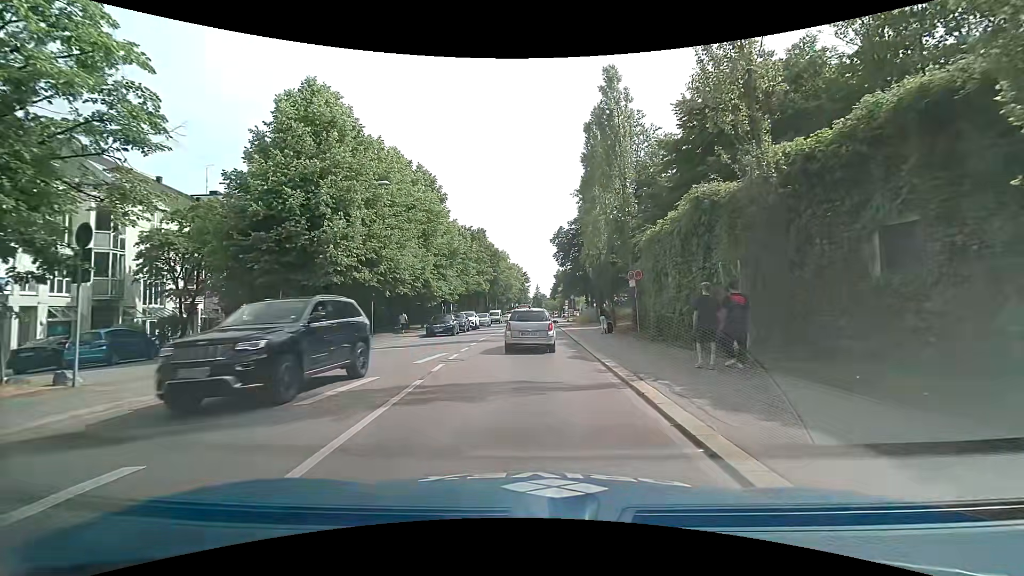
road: secondary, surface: asphalt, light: Day
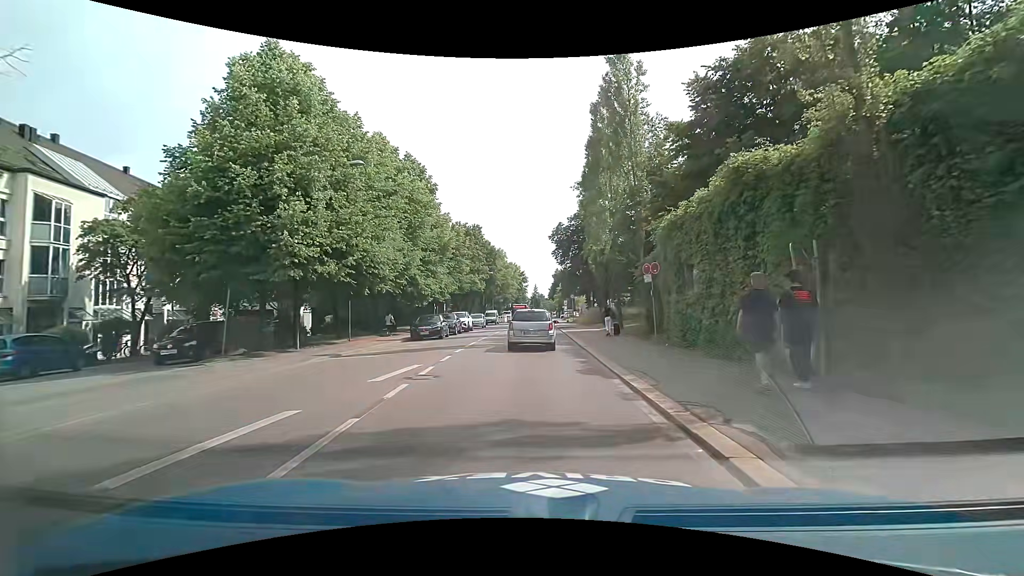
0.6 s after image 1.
(0.0, +3.6) m; -1°
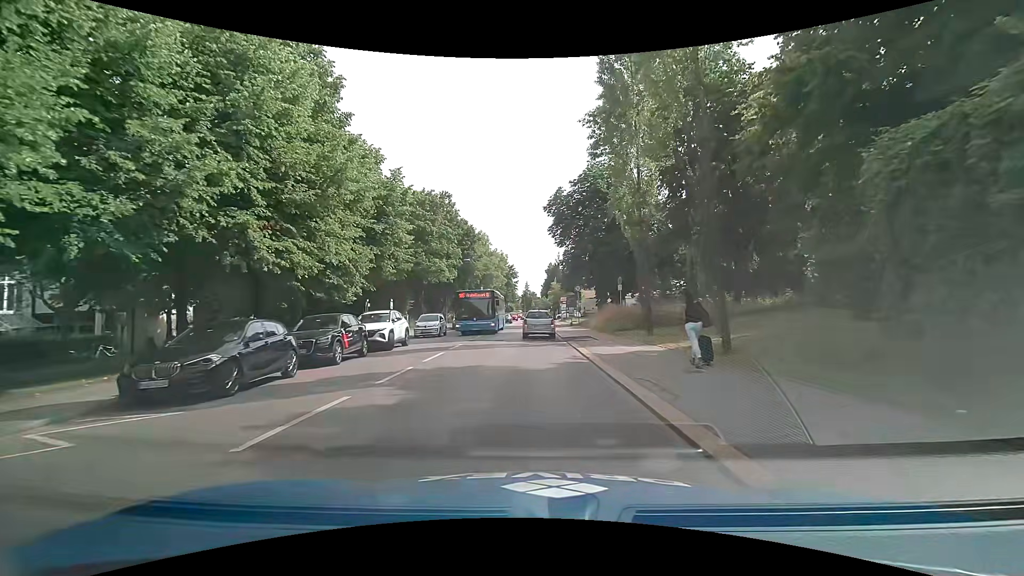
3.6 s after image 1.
(+0.8, +19.5) m; +2°
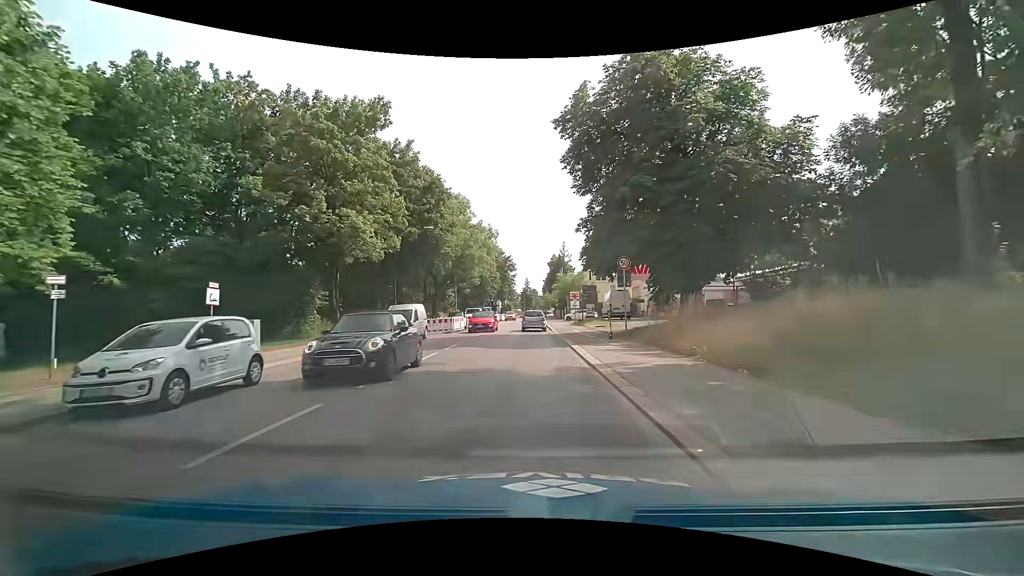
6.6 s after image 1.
(0.0, +23.3) m; 0°
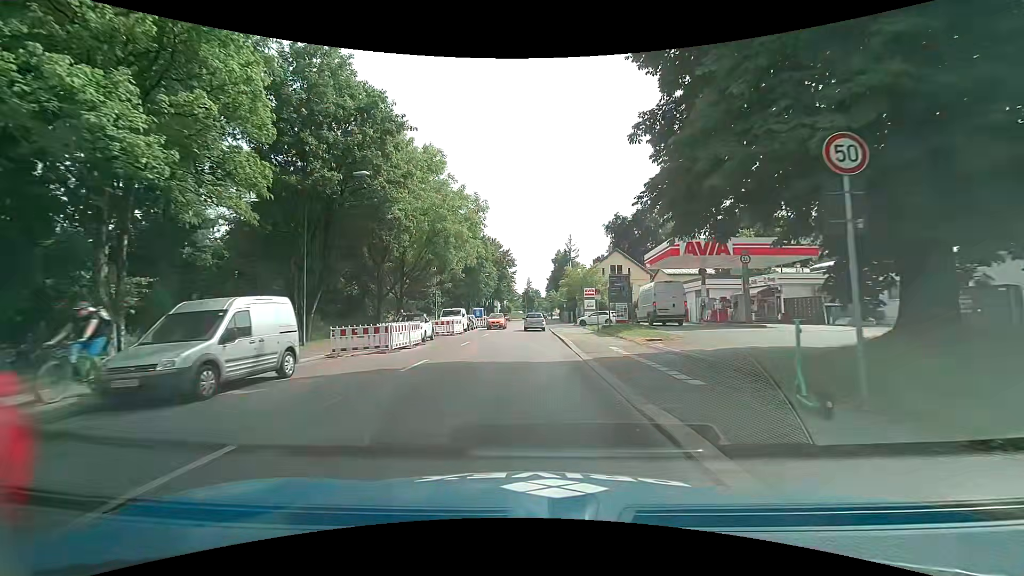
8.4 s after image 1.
(0.0, +16.0) m; -1°
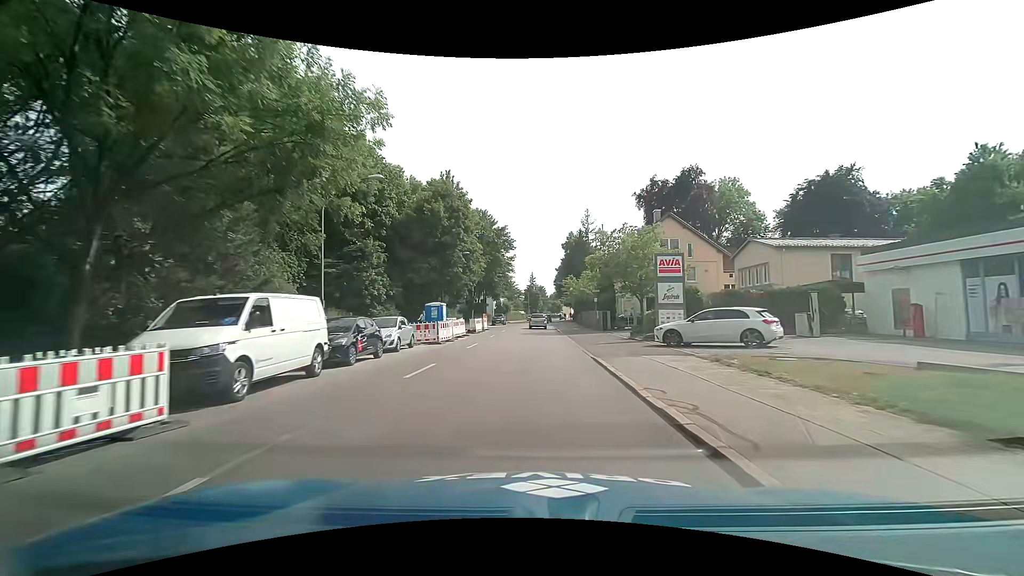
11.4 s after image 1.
(+0.1, +30.4) m; 0°
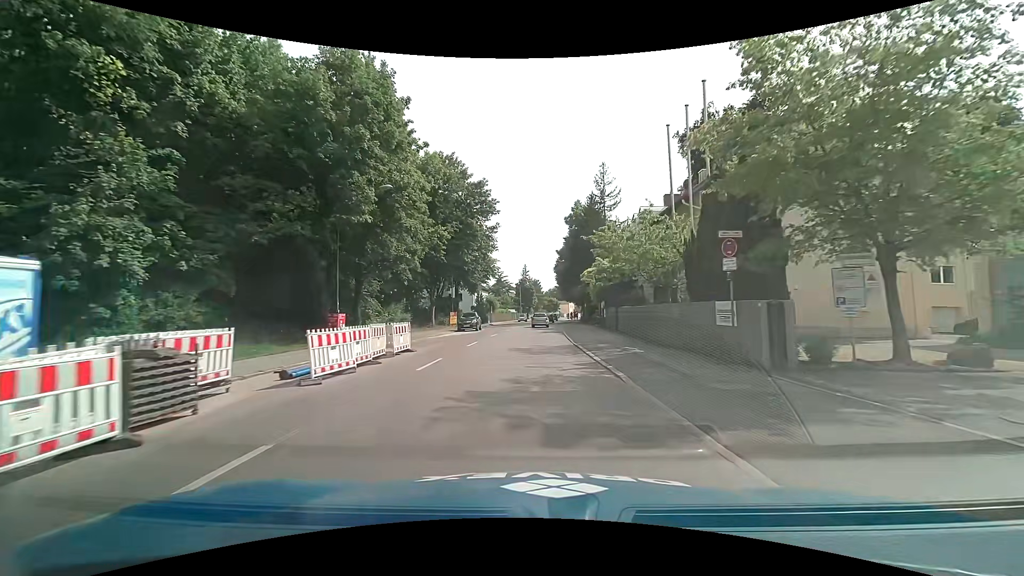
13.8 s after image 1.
(+0.5, +27.8) m; +2°
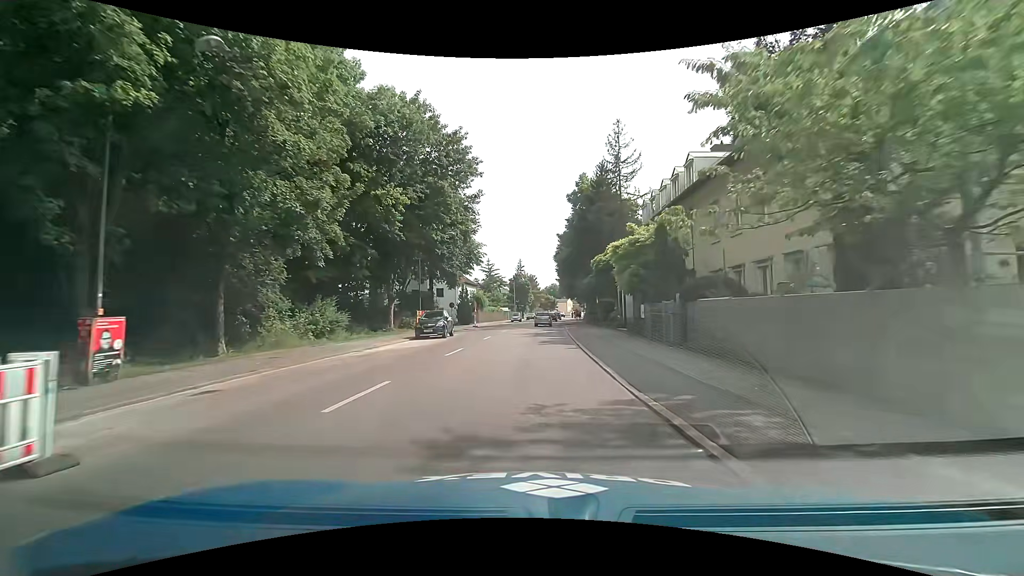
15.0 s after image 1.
(0.0, +14.1) m; 0°
(0, +10) (0, +20) (0, +30) (0, +40) (+1, +50) (+1, +60) (+2, +70) (+3, +80) (+4, +90) (+5, +100) m
